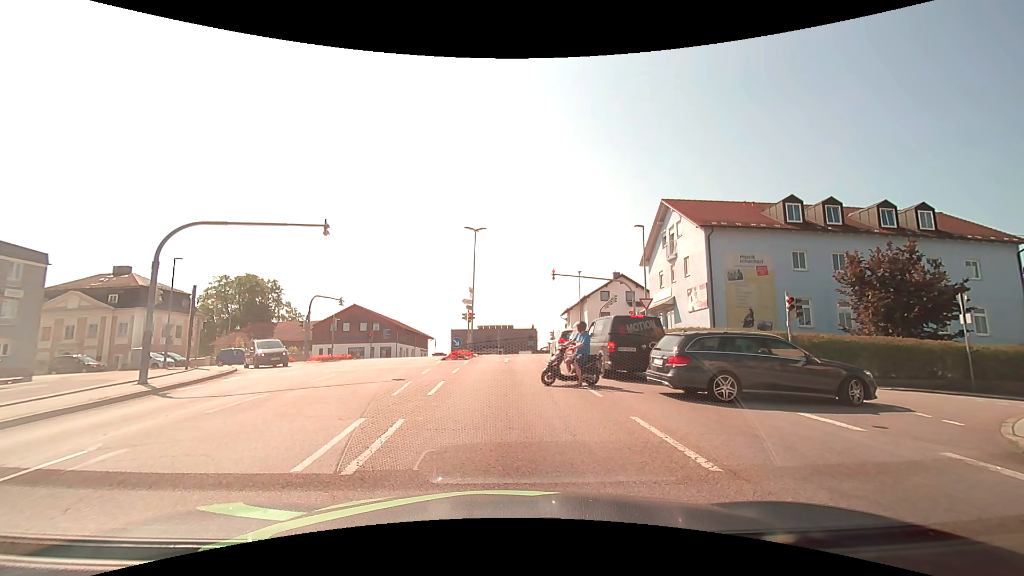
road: tertiary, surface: asphalt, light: Day
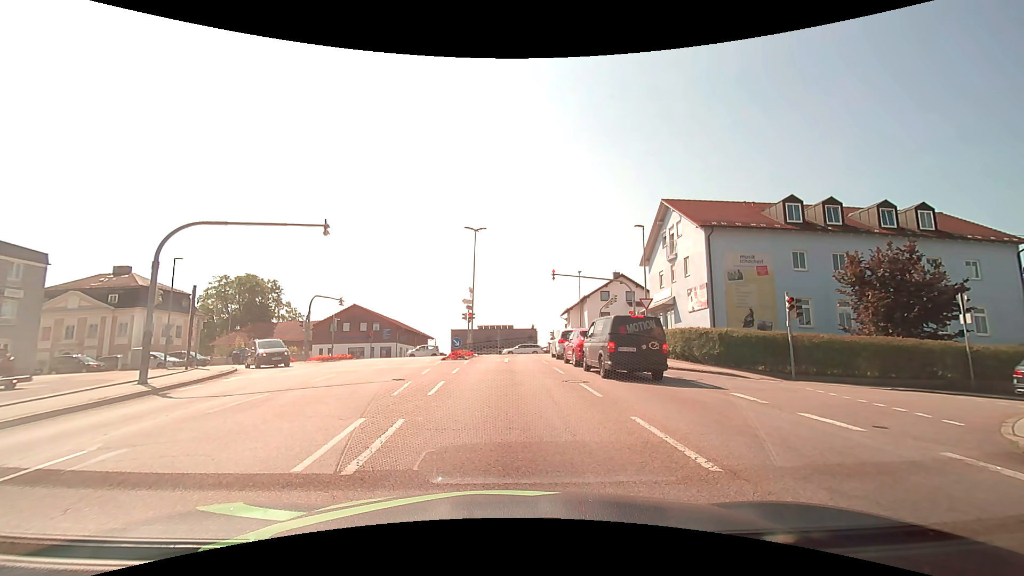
(0.0, 0.0) m; 0°
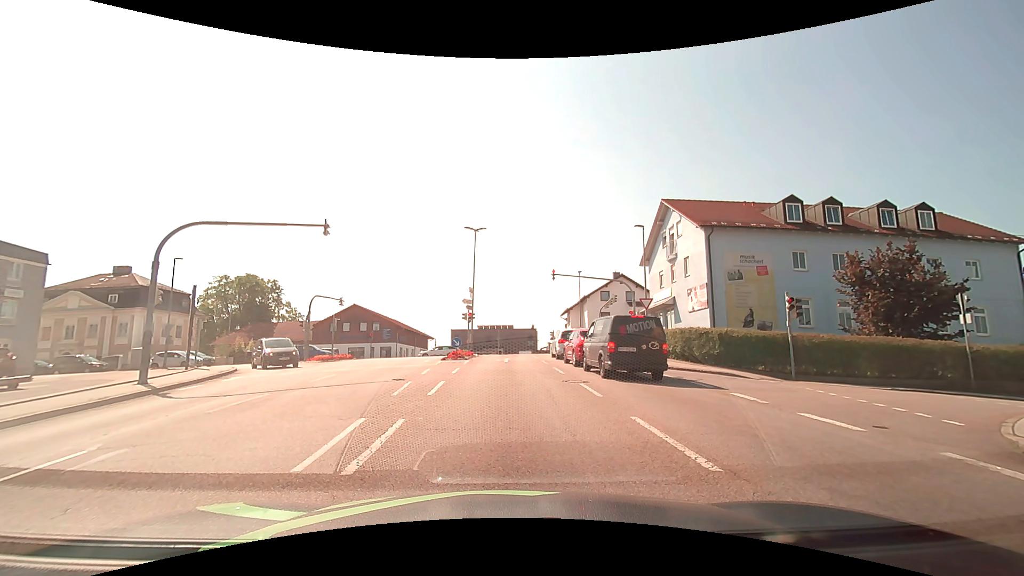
(0.0, 0.0) m; 0°
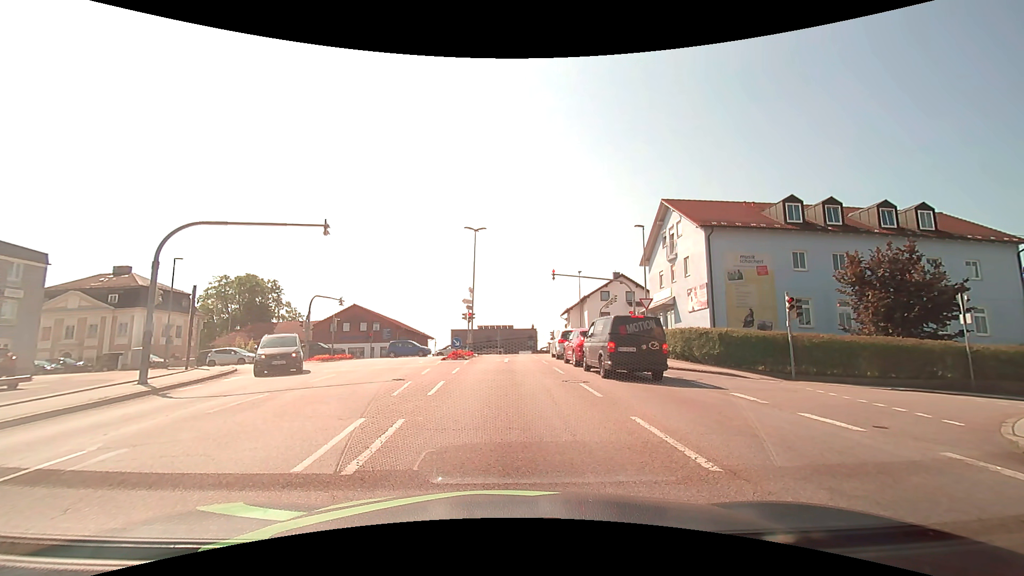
(0.0, 0.0) m; 0°
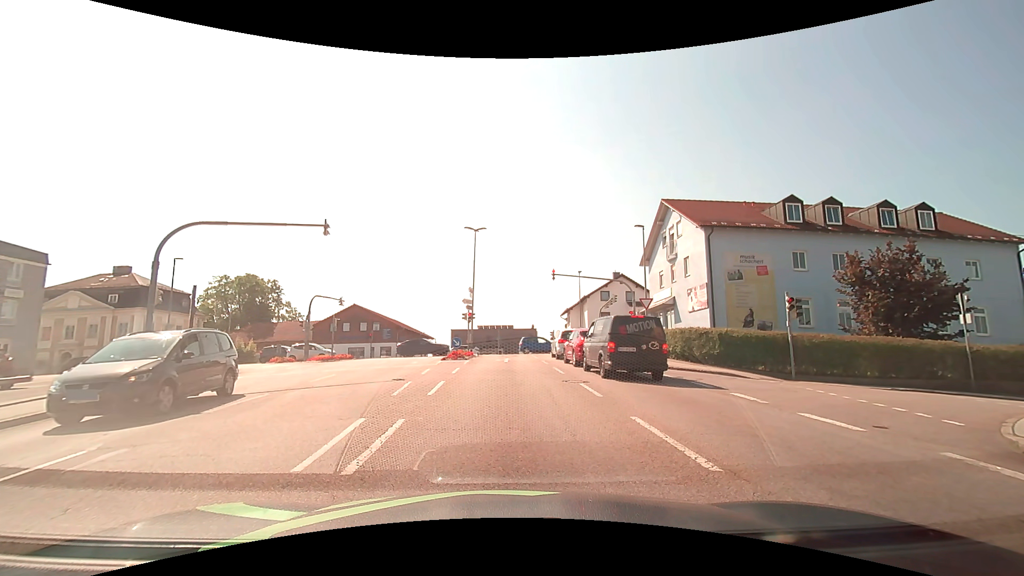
(0.0, 0.0) m; 0°
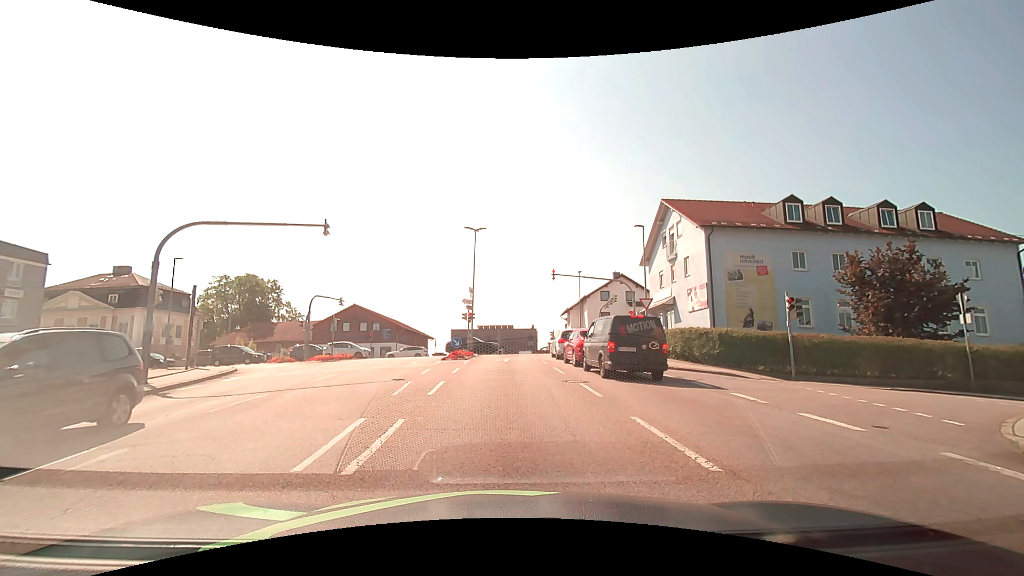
(0.0, 0.0) m; 0°
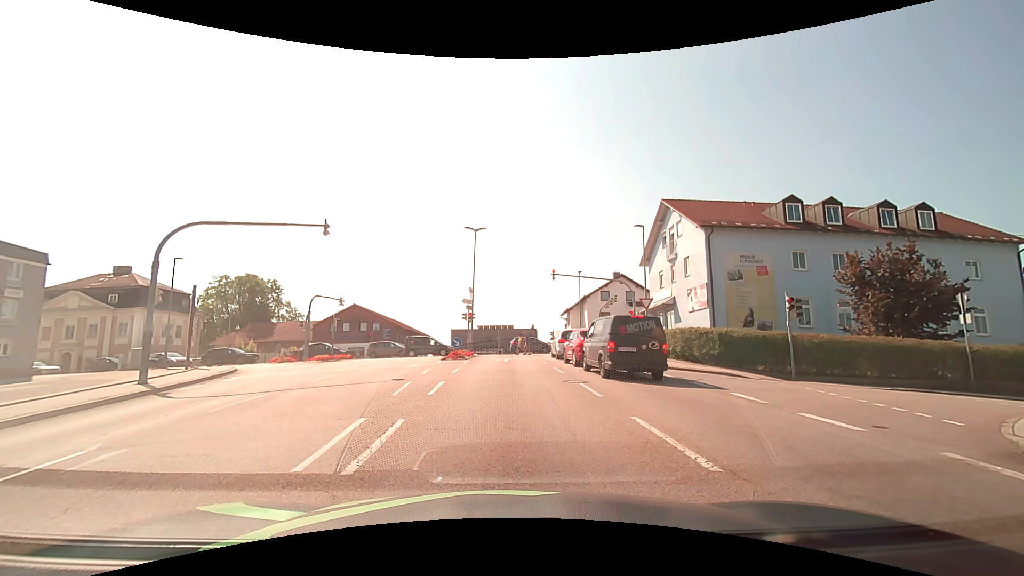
(0.0, 0.0) m; 0°
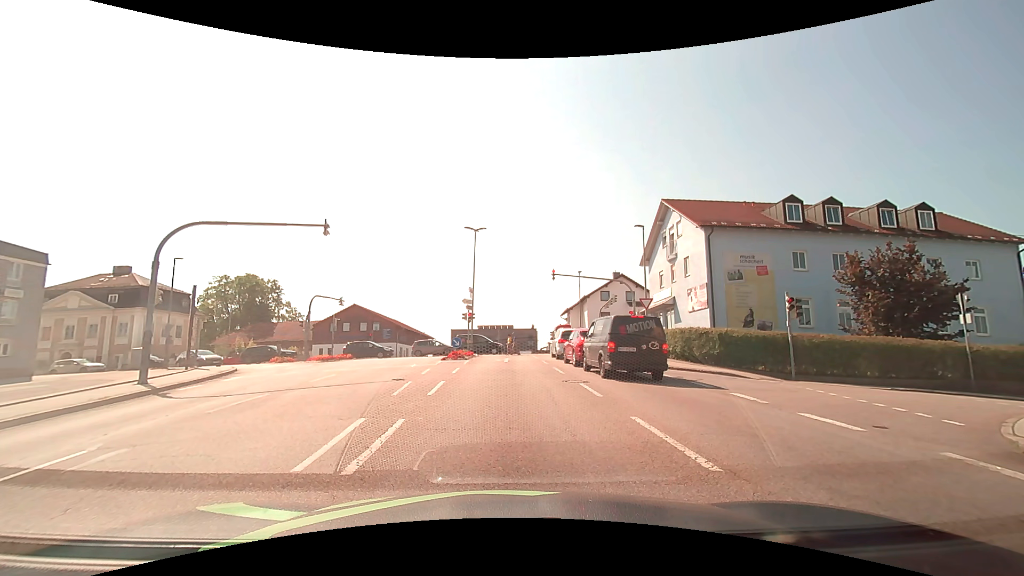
(0.0, 0.0) m; 0°
(0, +10) (-1, +20) (-2, +30) (-2, +40) (-5, +49) (-13, +55) (-22, +57) (-32, +57) (-42, +56) (-52, +56) m
